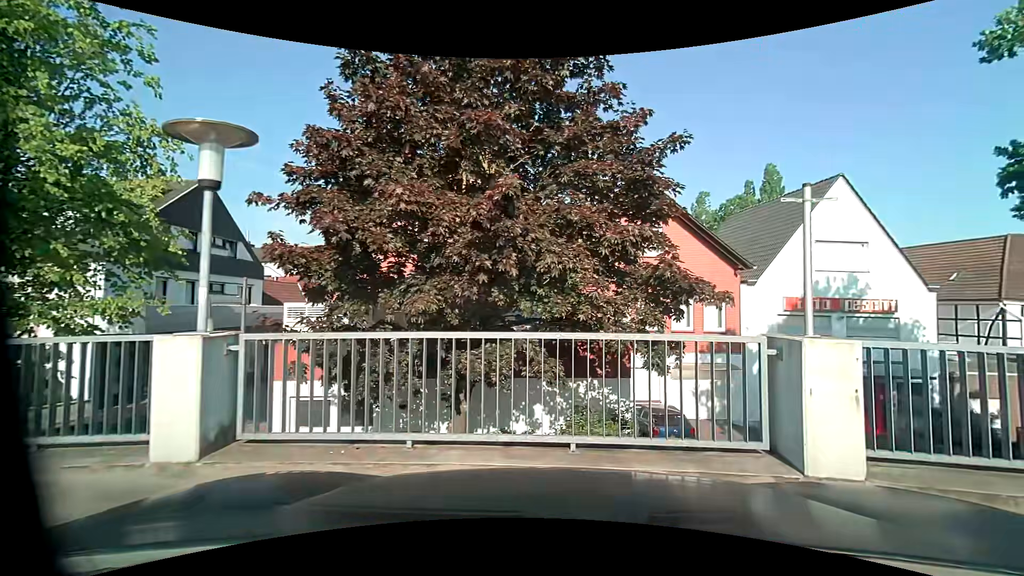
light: Day
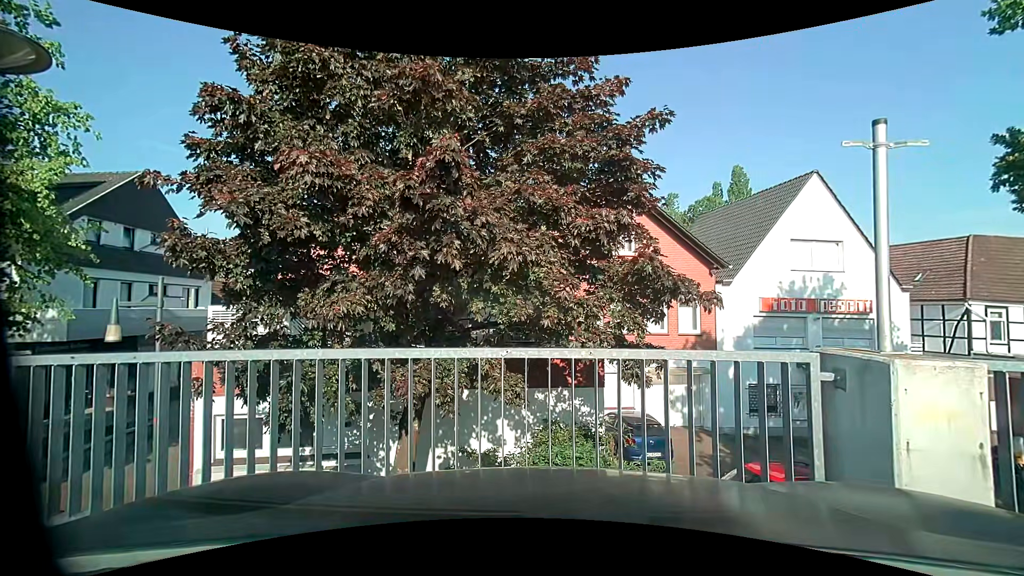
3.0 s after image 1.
(+0.1, +1.5) m; +3°
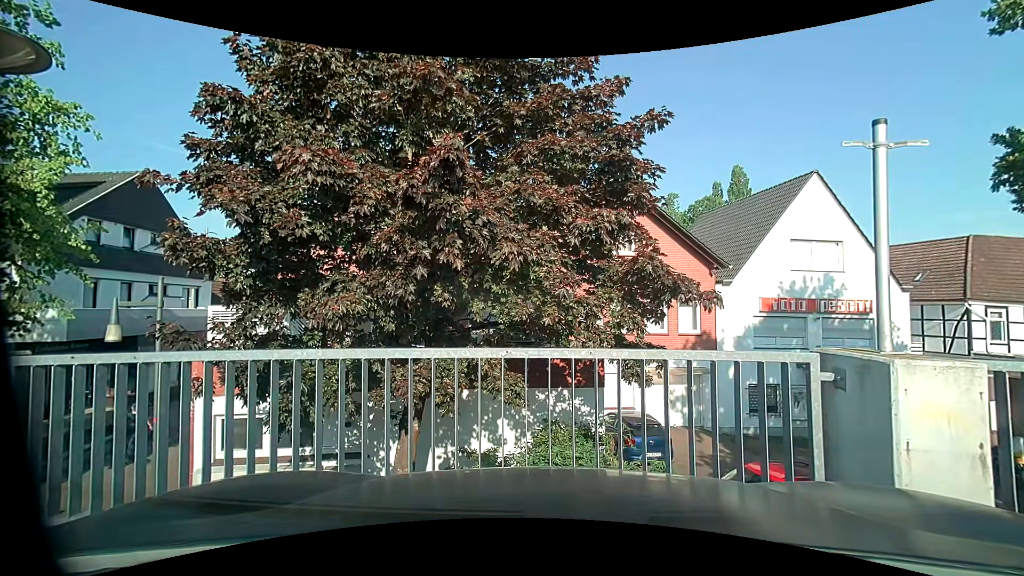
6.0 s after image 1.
(0.0, 0.0) m; 0°
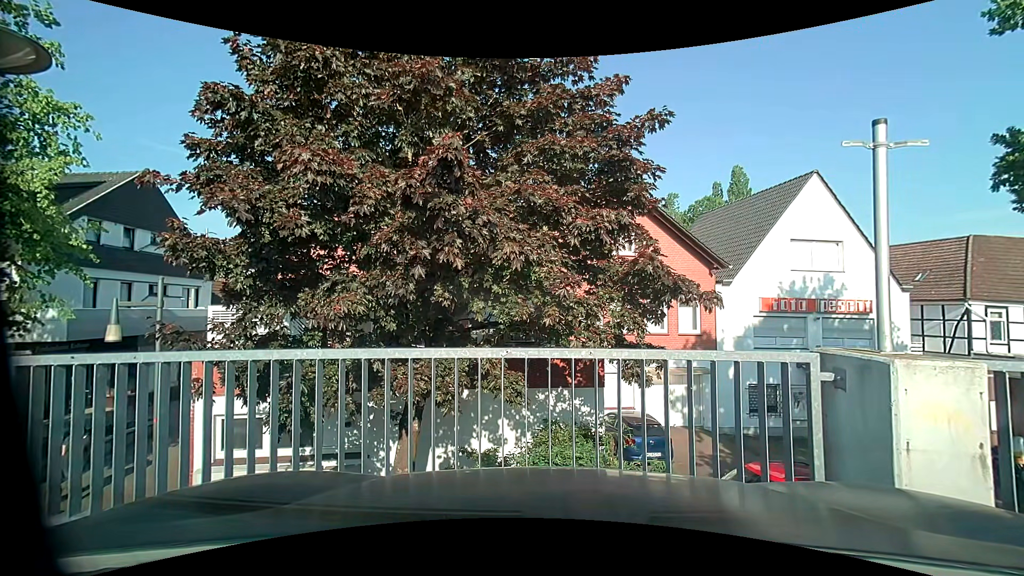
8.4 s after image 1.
(0.0, 0.0) m; 0°
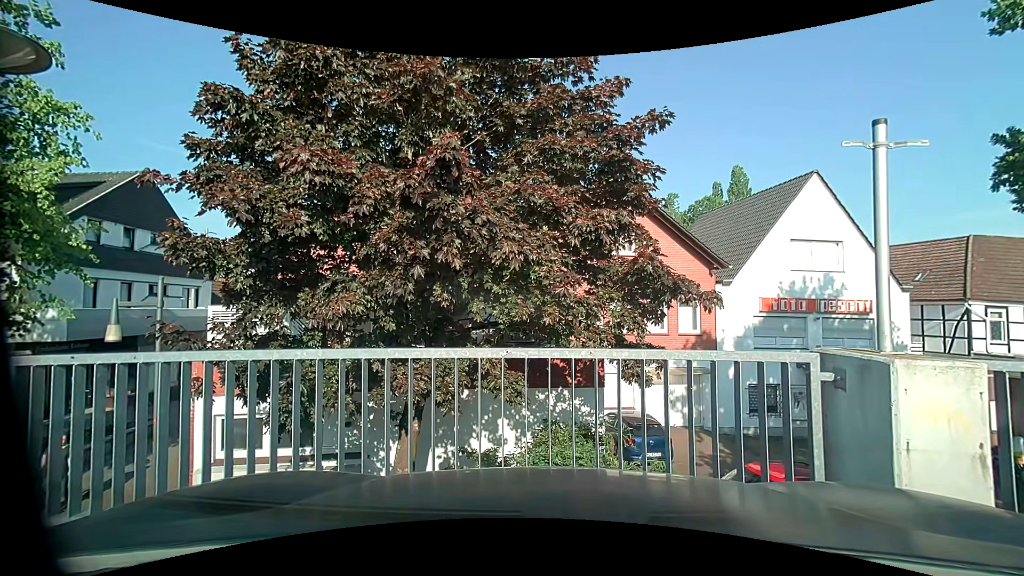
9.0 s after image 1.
(0.0, 0.0) m; 0°
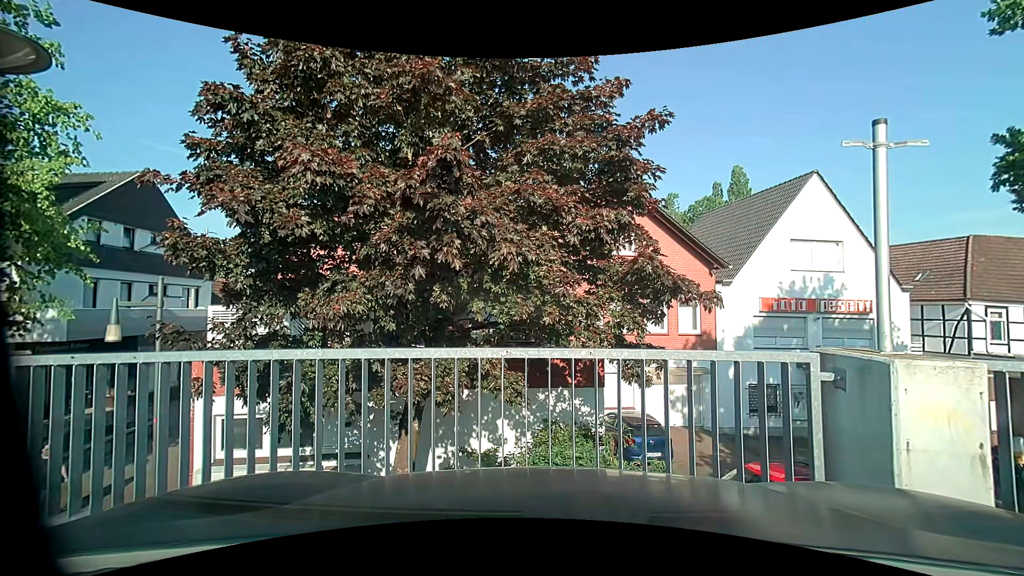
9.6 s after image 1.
(0.0, 0.0) m; 0°
